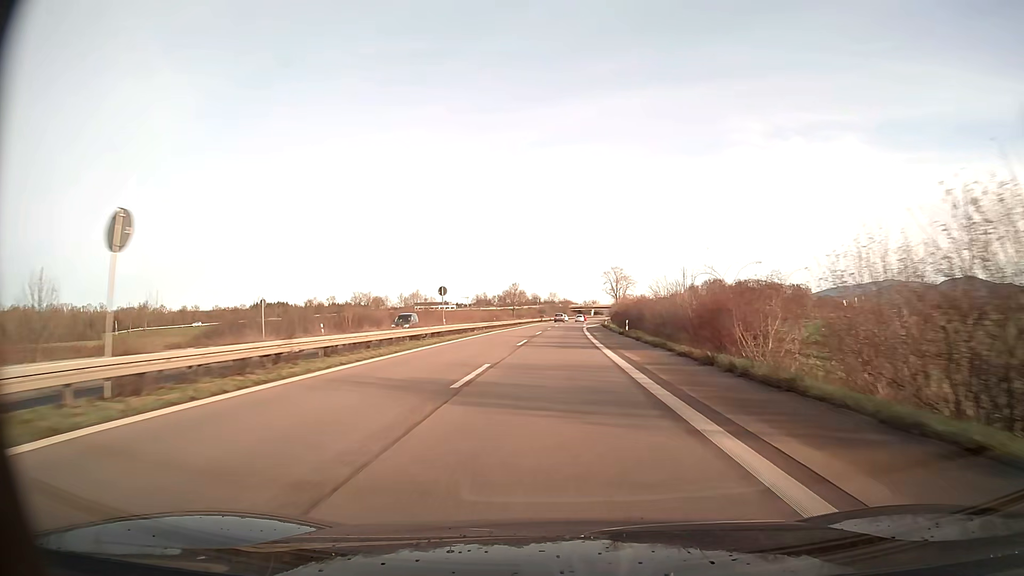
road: trunk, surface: asphalt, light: Day
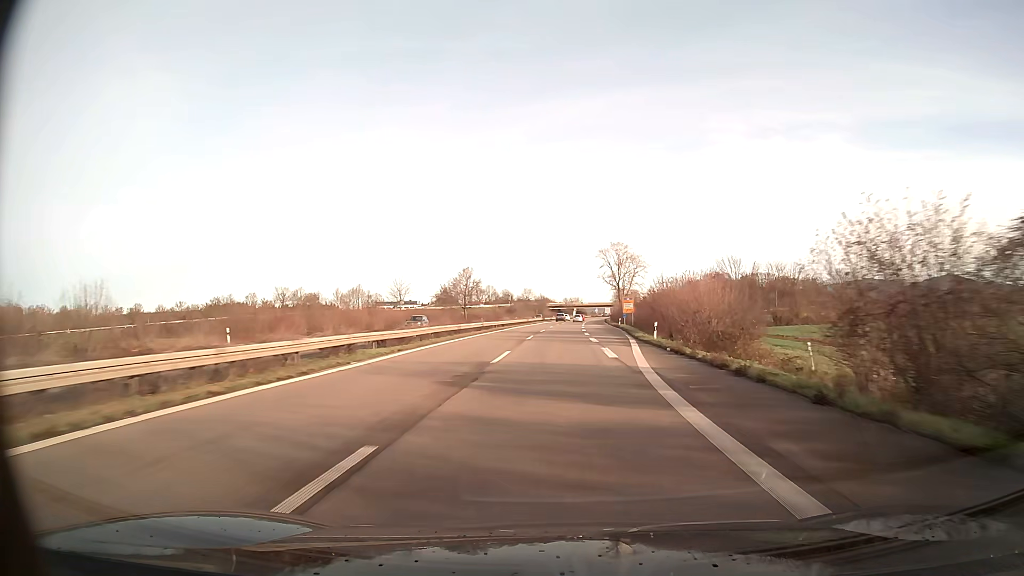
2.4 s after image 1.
(+1.2, +66.1) m; +2°
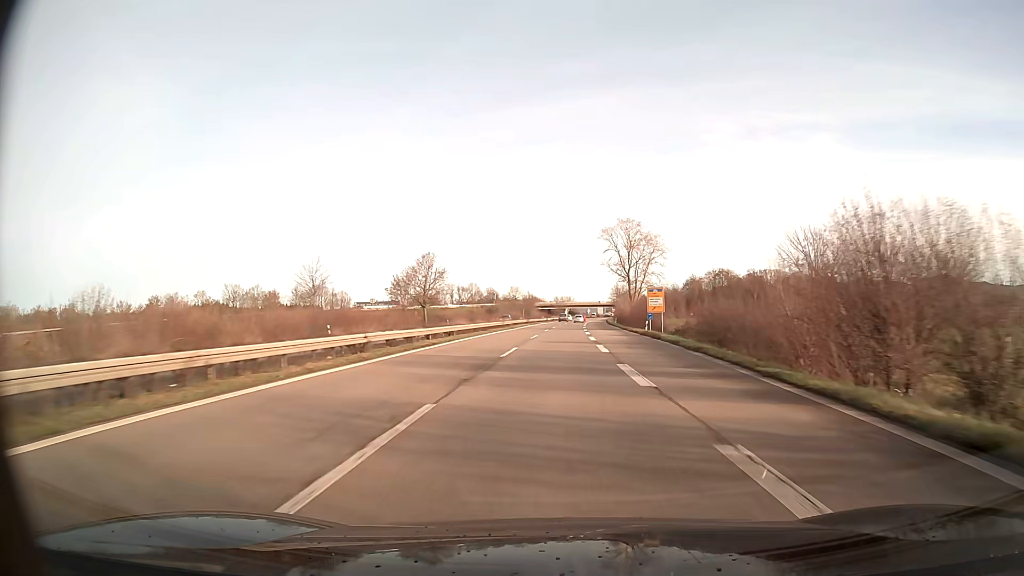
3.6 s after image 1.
(+0.2, +33.2) m; +1°
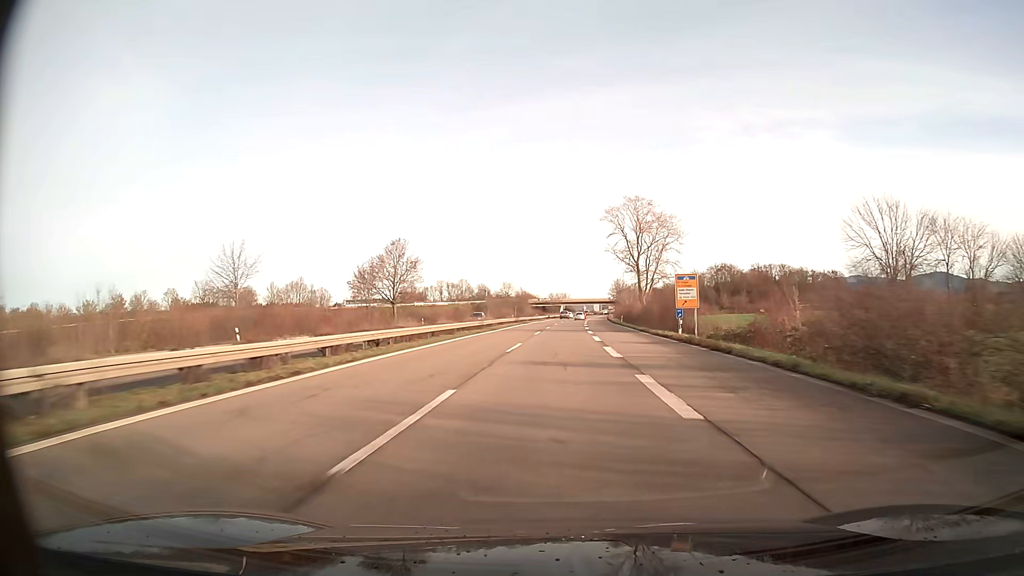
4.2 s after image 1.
(+0.1, +16.6) m; 0°
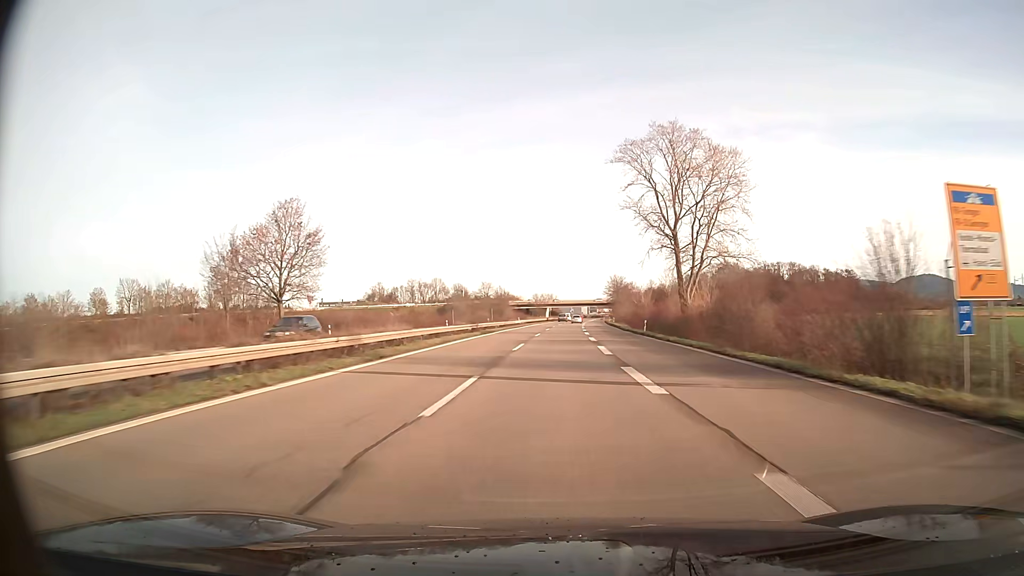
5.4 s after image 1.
(+0.3, +33.2) m; +1°
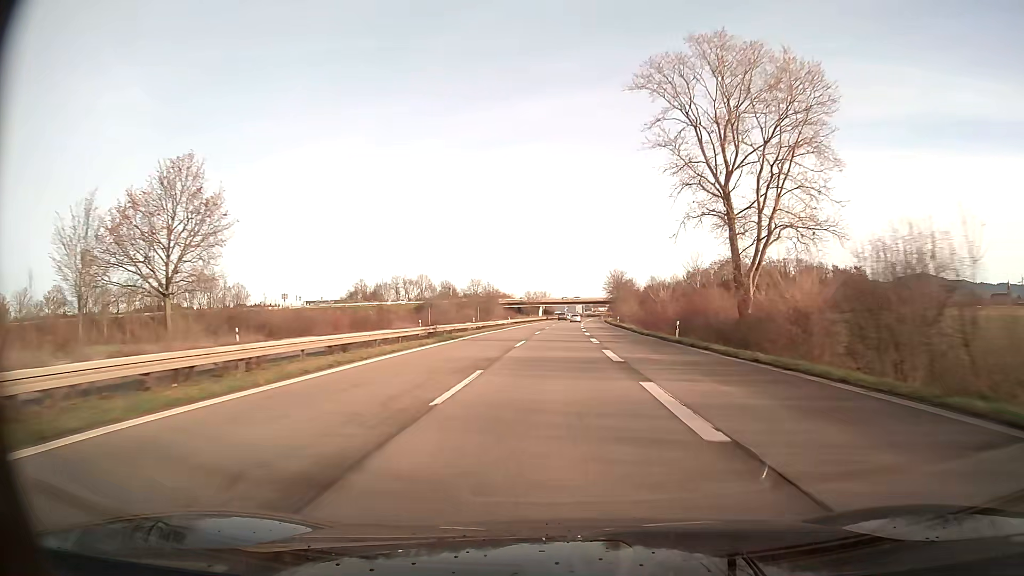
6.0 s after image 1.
(+0.1, +16.6) m; +1°
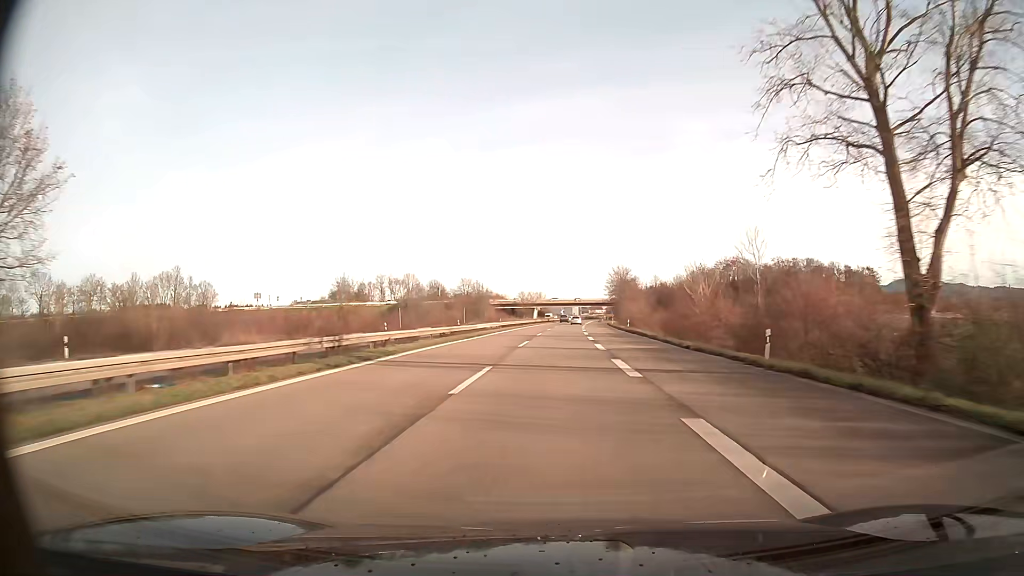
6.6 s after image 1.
(+0.1, +16.6) m; 0°
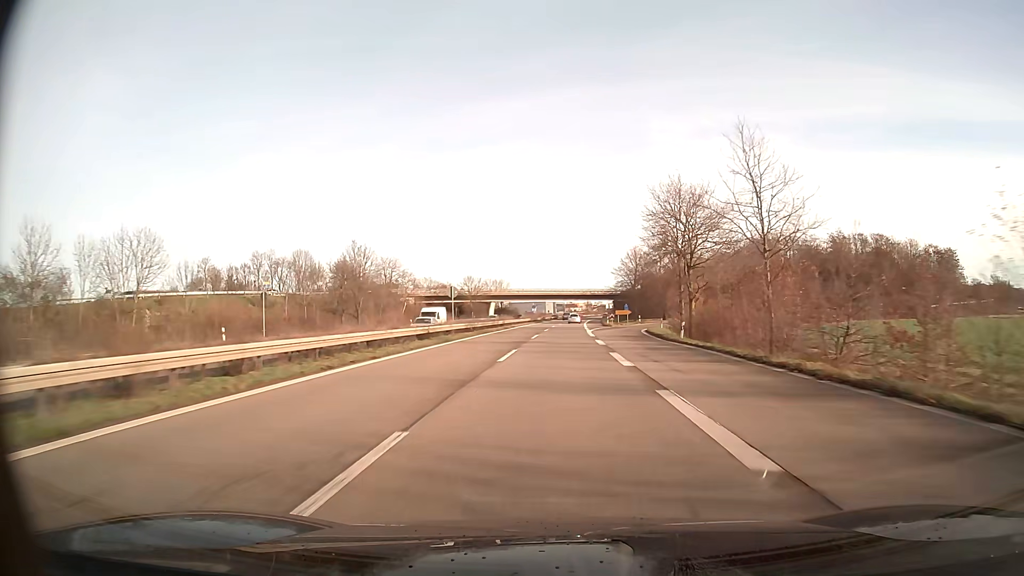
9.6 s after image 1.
(+1.6, +82.7) m; +2°
